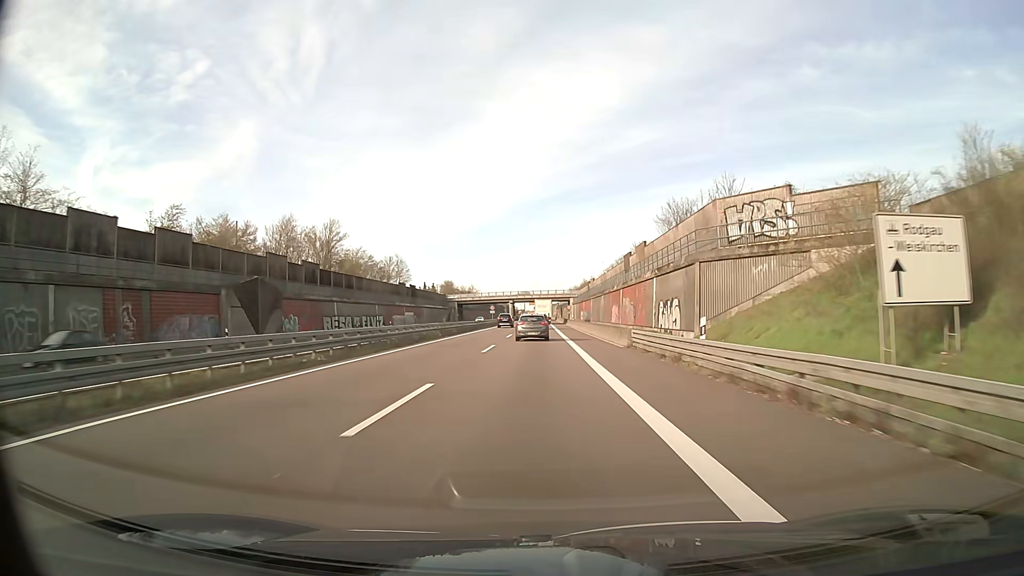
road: trunk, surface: asphalt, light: Day
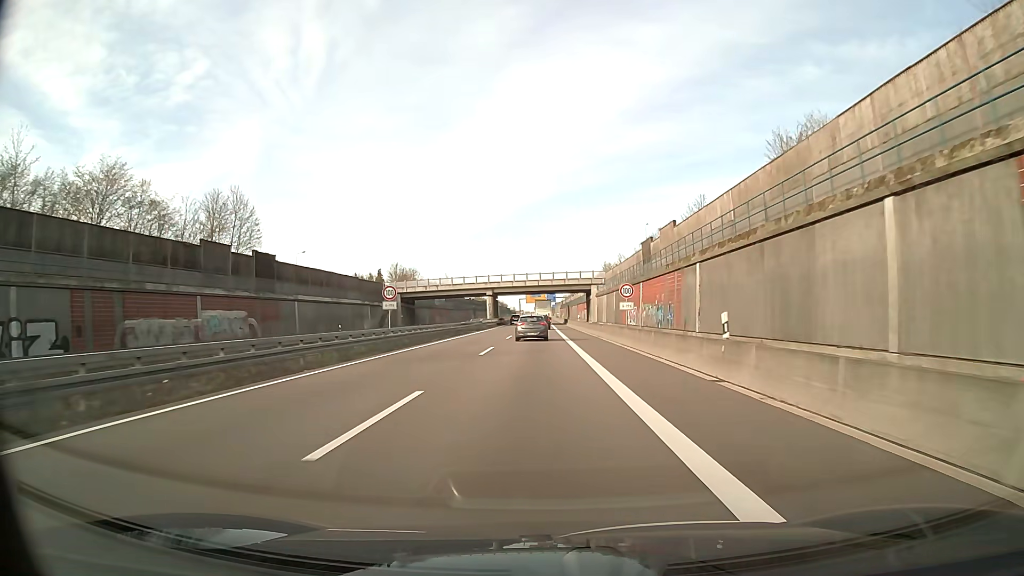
(0.0, +73.6) m; 0°
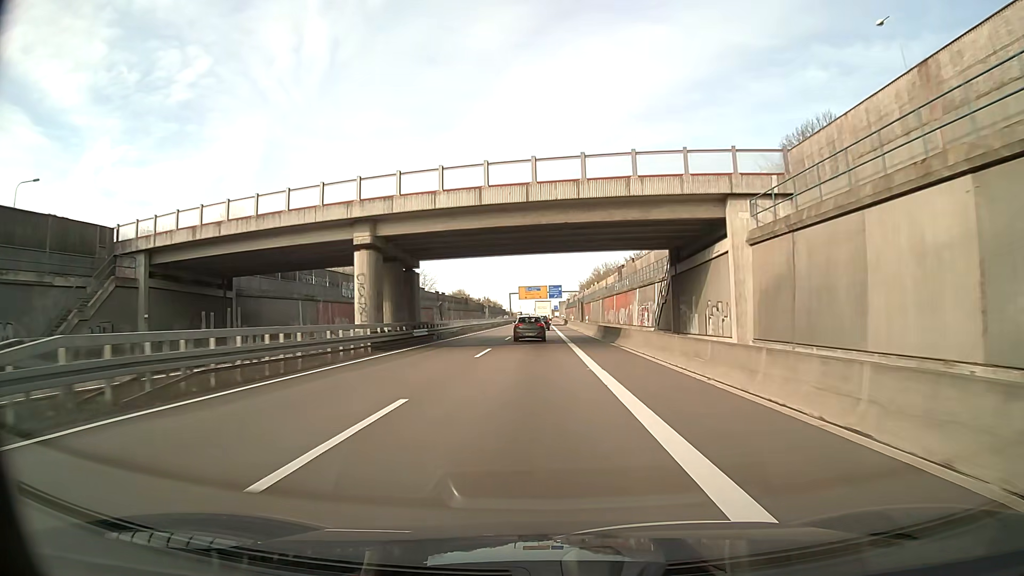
(0.0, +73.6) m; 0°
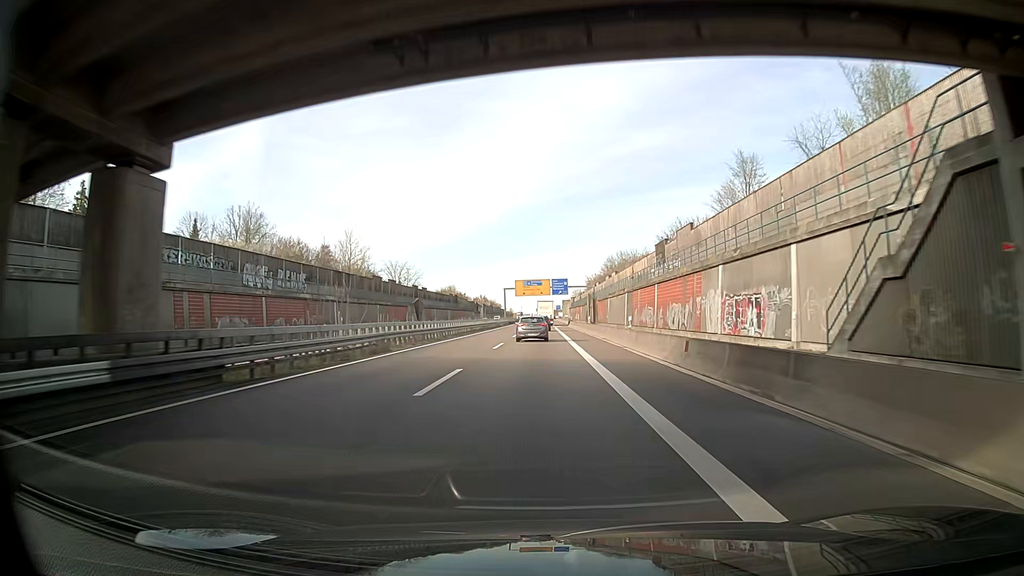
(-0.1, +29.5) m; 0°
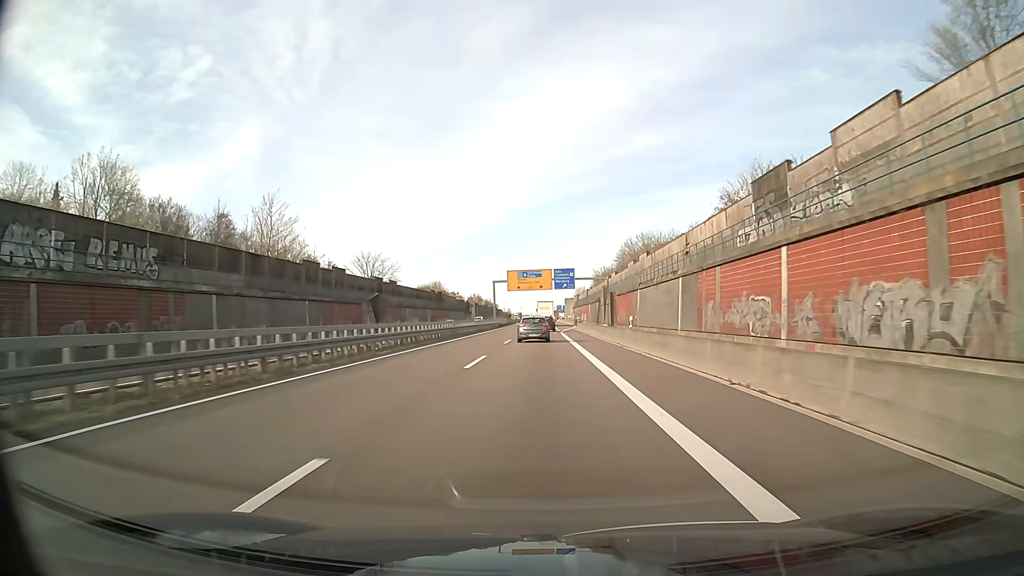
(+0.1, +29.5) m; 0°
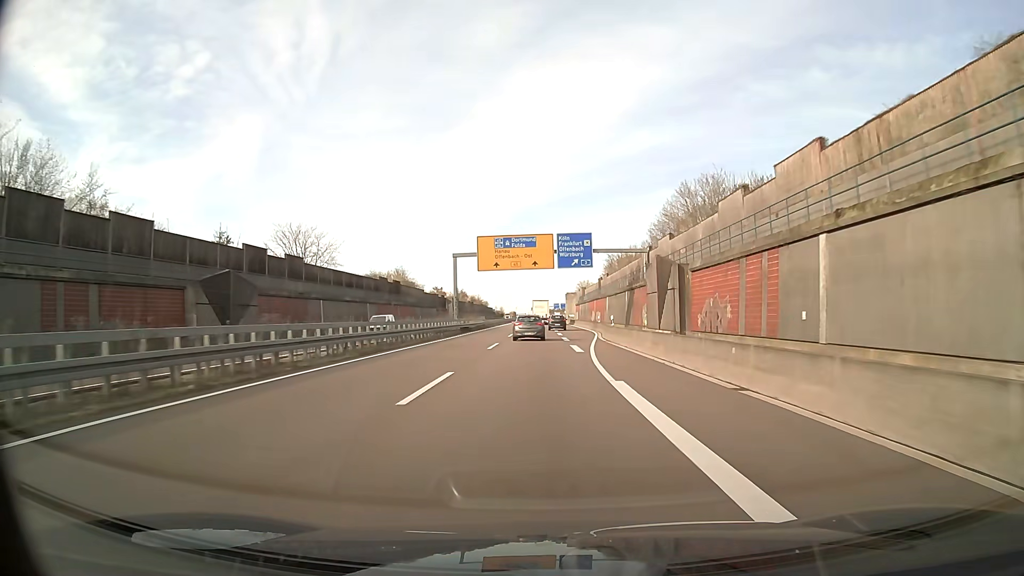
(+0.1, +44.3) m; 0°
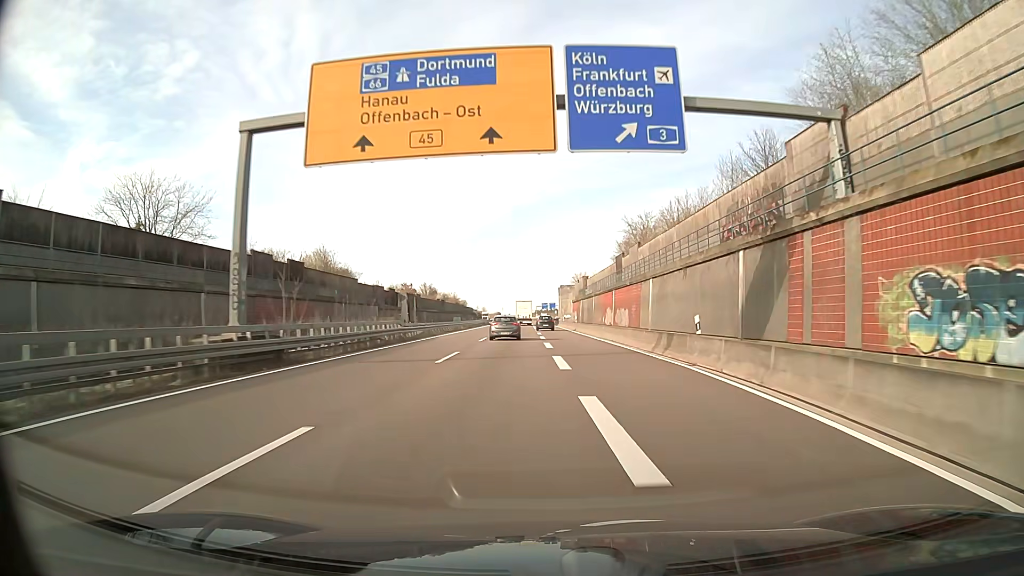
(+0.4, +44.5) m; +1°
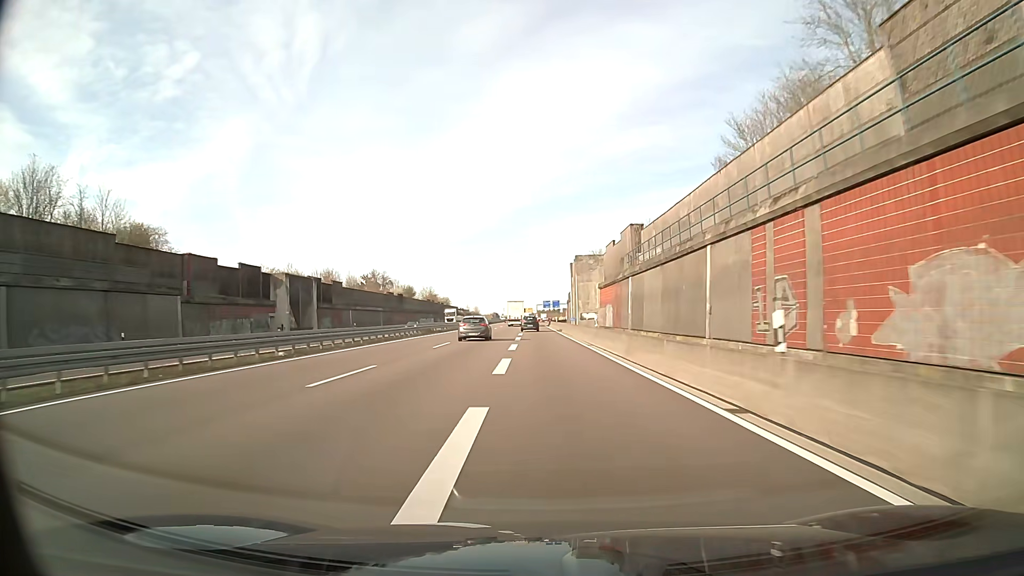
(+0.4, +61.7) m; 0°
(0, +10) (0, +20) (0, +30) (0, +40) (0, +50) (0, +60) (-1, +70) (-1, +80) (-1, +90) (-1, +100) m
